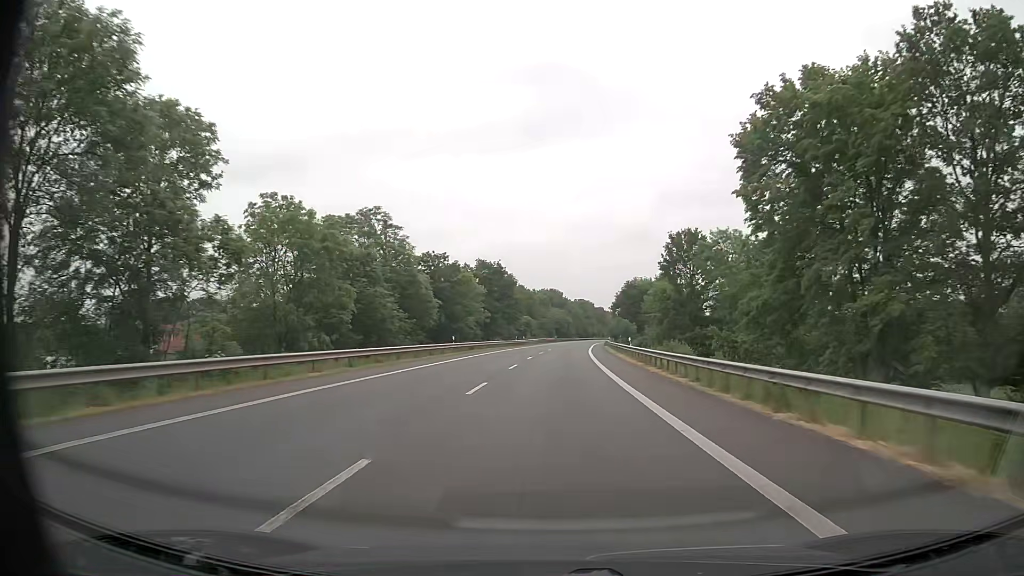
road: primary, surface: asphalt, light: Day
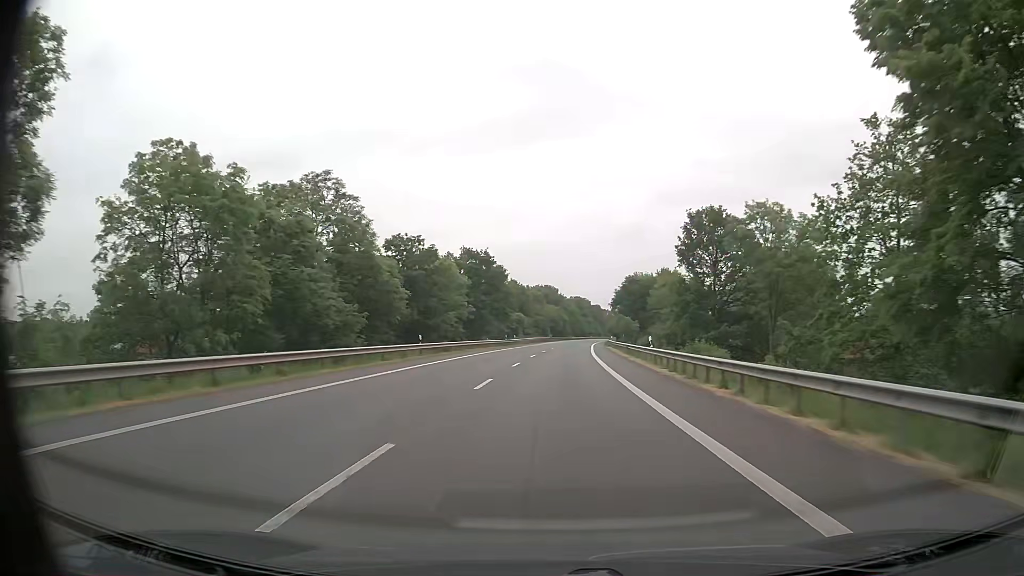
(0.0, +11.3) m; 0°
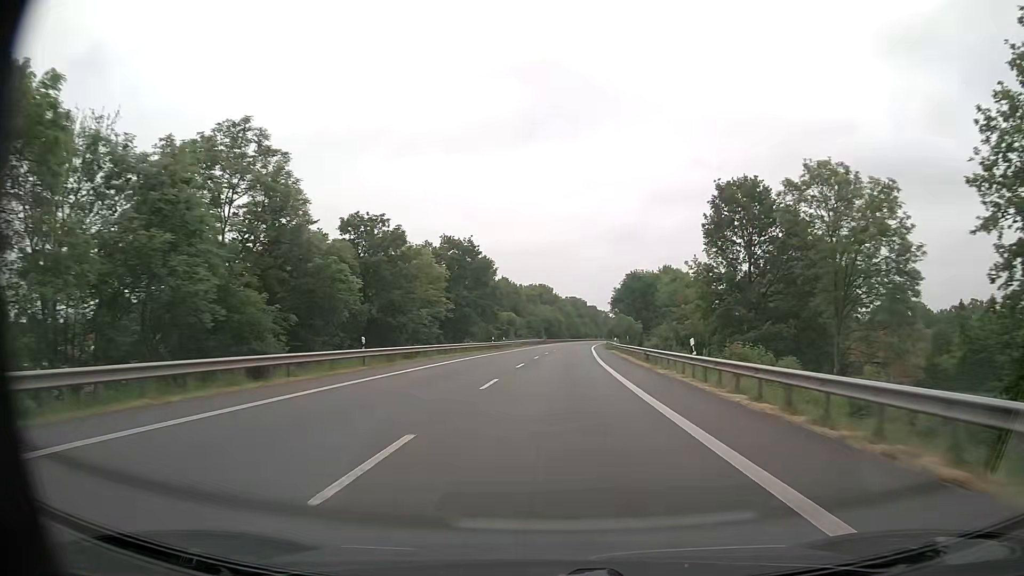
(+0.1, +11.3) m; 0°
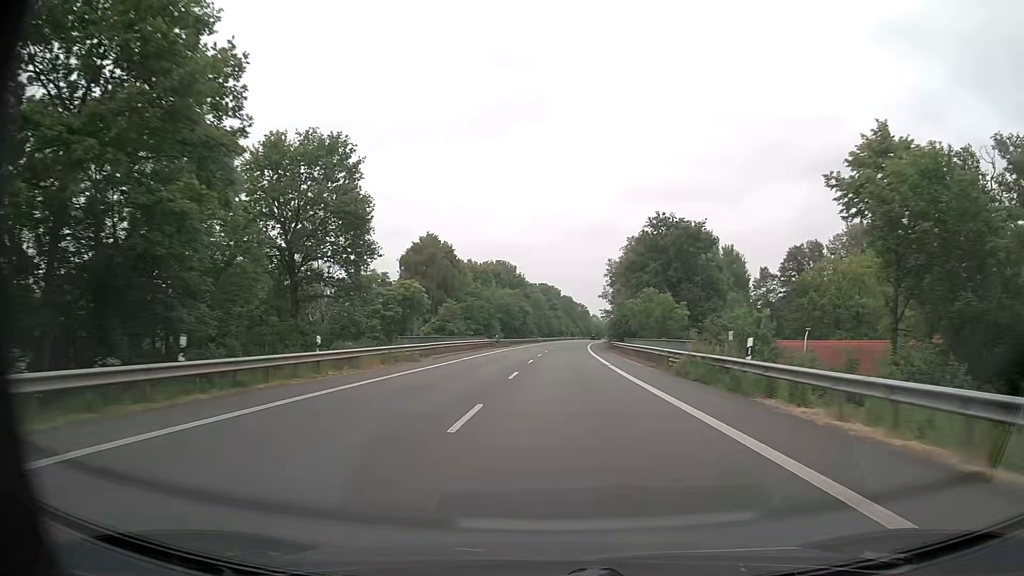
(+1.3, +56.3) m; +3°
(0, +10) (0, +20) (0, +30) (+1, +40) (+1, +50) (+2, +60) (+2, +70) (+3, +80) (+3, +90) (+4, +100) m
